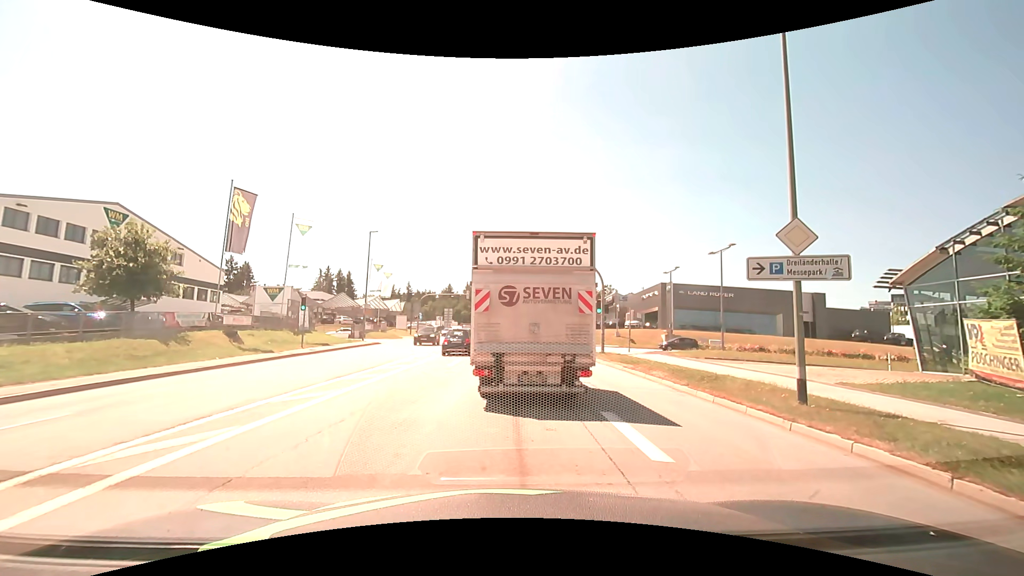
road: tertiary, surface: asphalt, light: Day
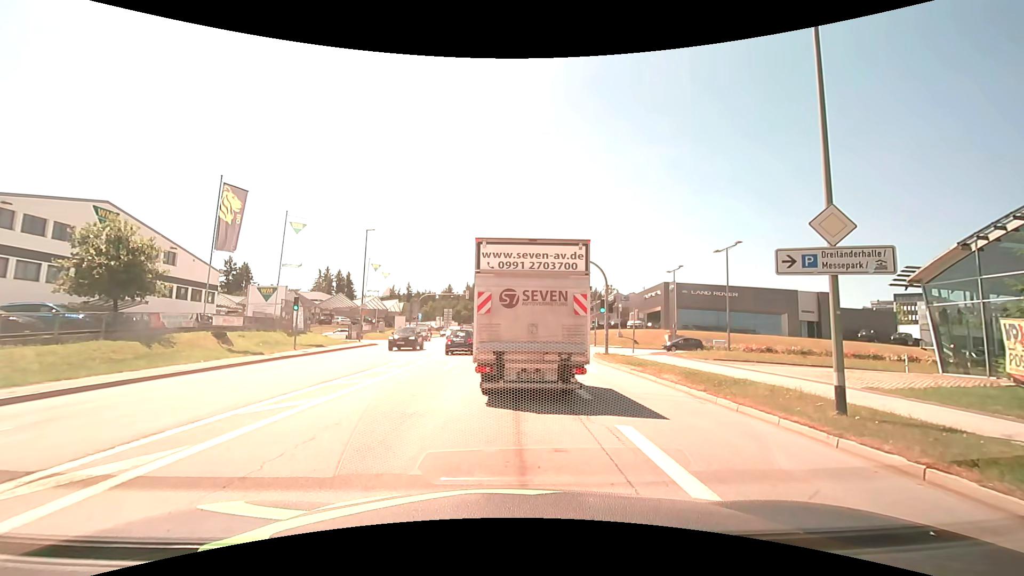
(+0.1, +1.2) m; +2°
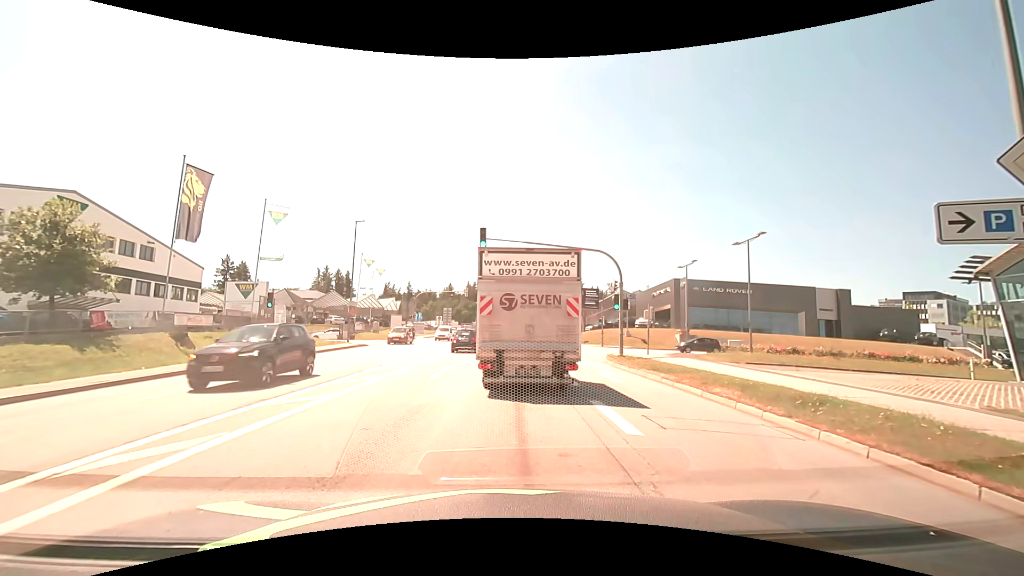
(0.0, +3.8) m; -1°
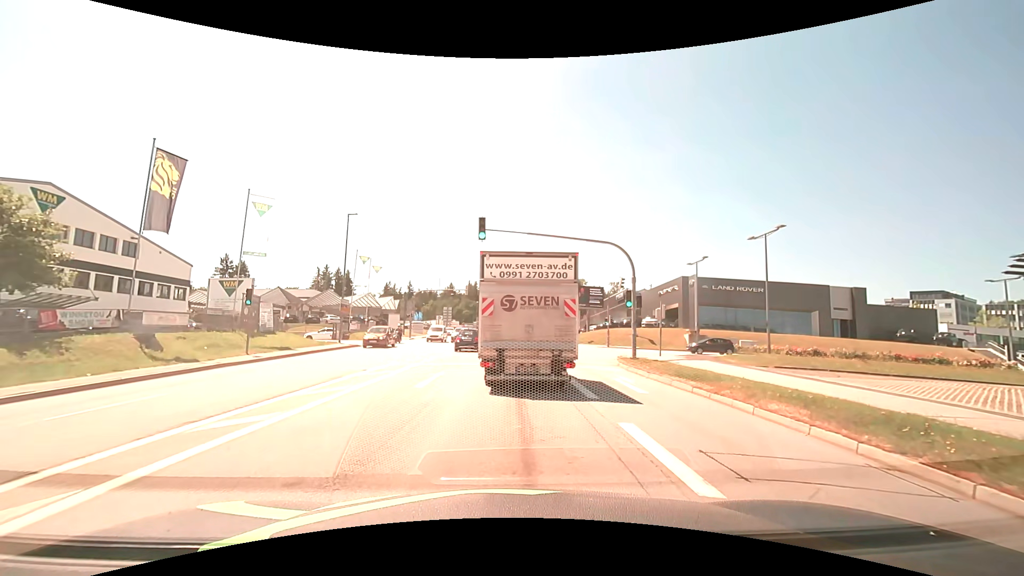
(0.0, +2.5) m; +2°
